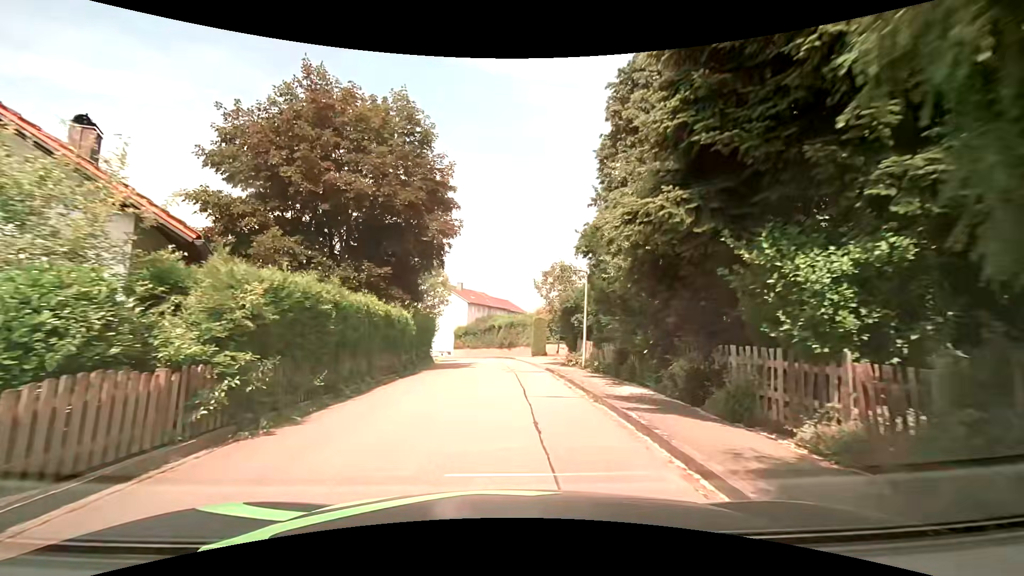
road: residential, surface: asphalt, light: Day
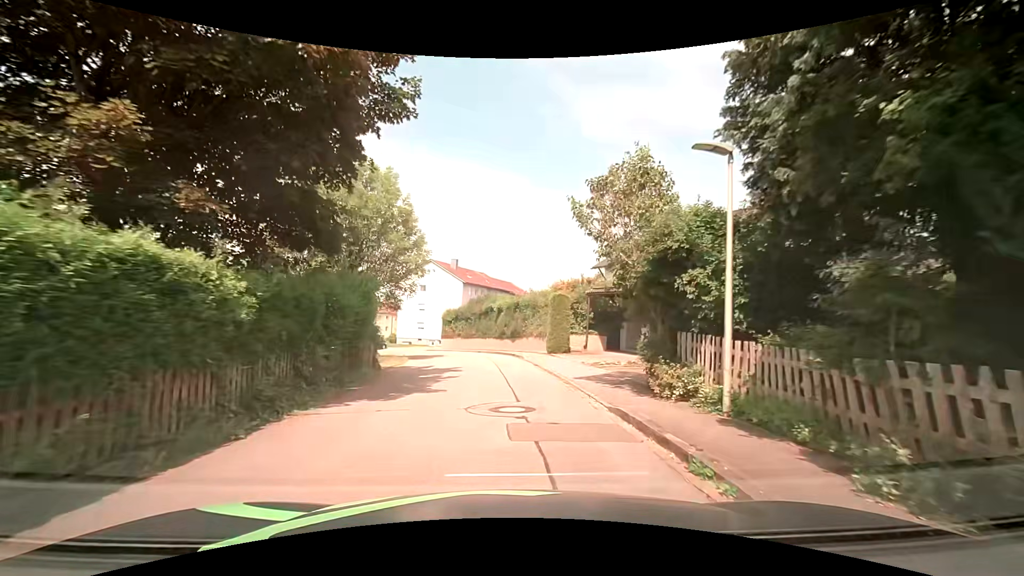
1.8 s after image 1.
(0.0, +13.1) m; +1°
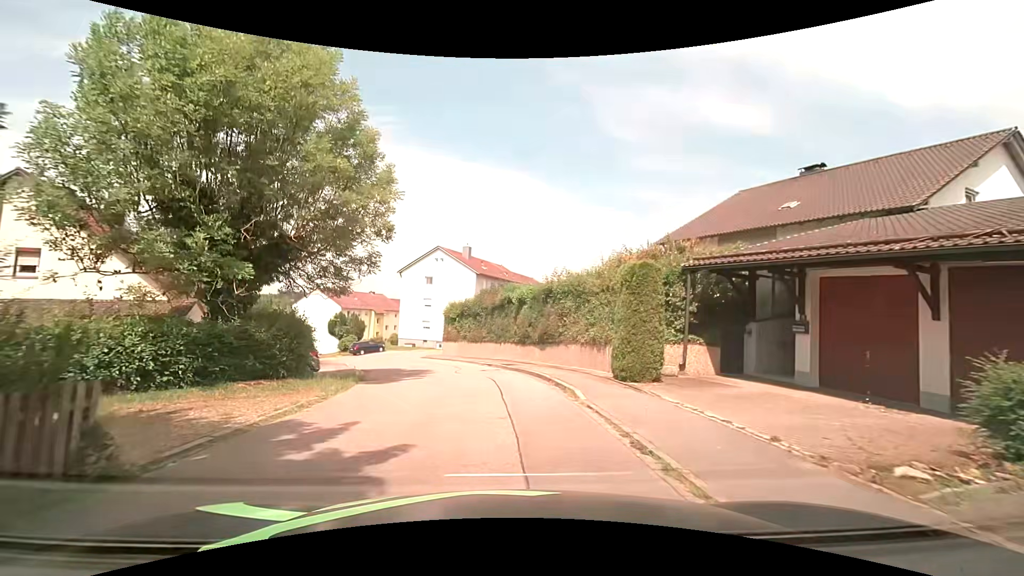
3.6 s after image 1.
(-0.2, +12.0) m; -4°
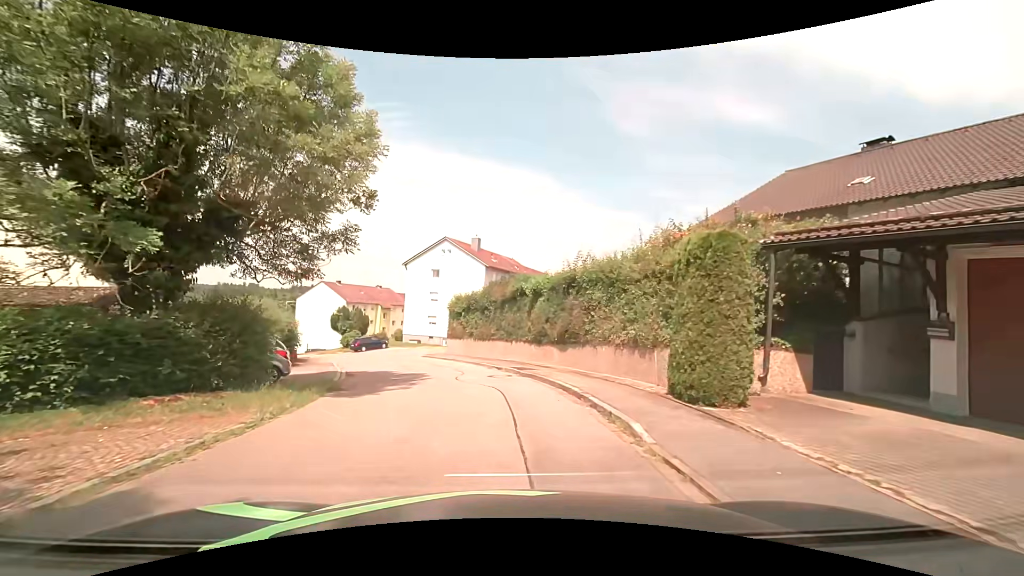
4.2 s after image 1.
(+0.1, +3.7) m; -2°
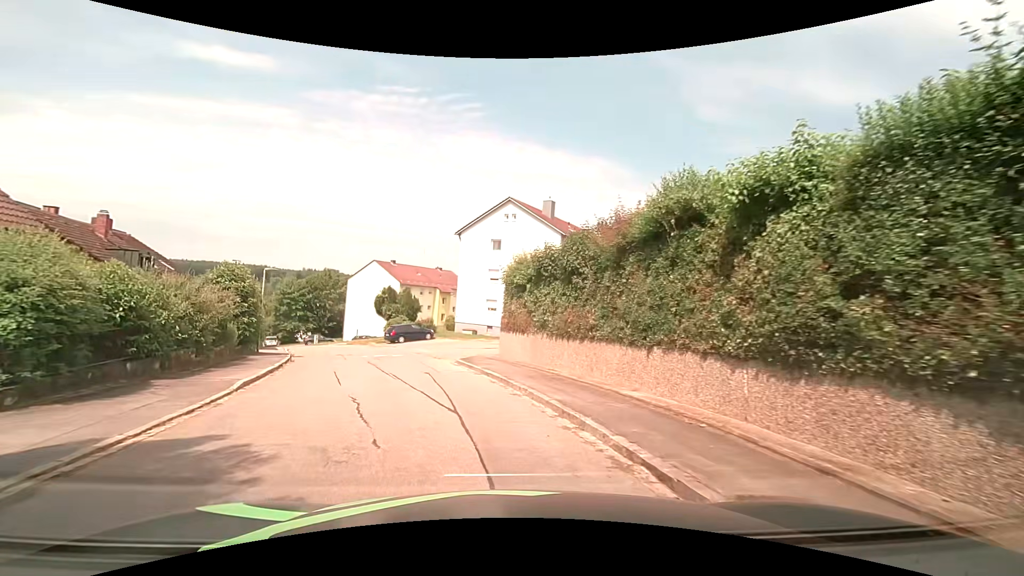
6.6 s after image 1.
(-0.3, +14.0) m; -7°
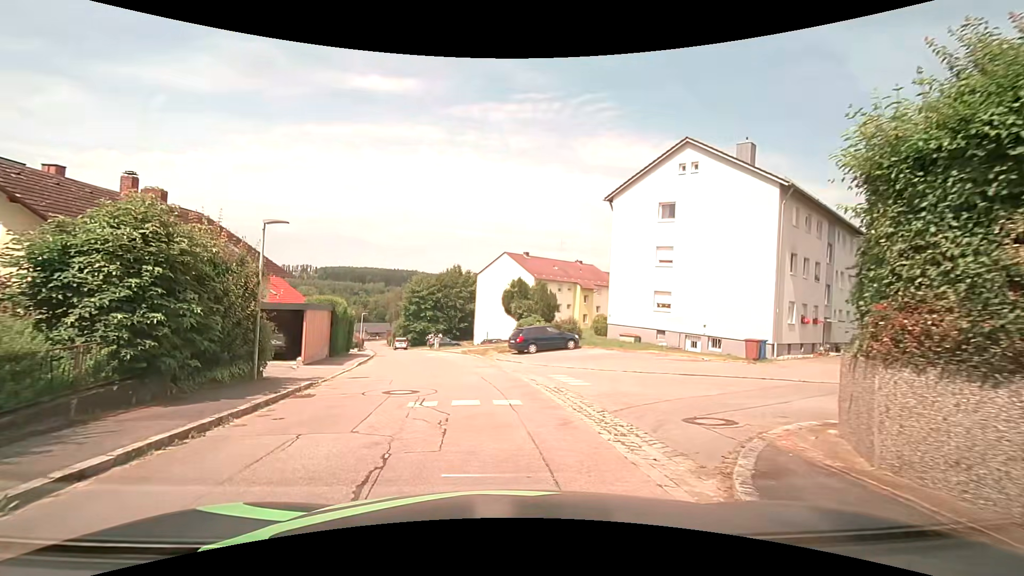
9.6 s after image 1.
(-1.6, +13.5) m; -14°
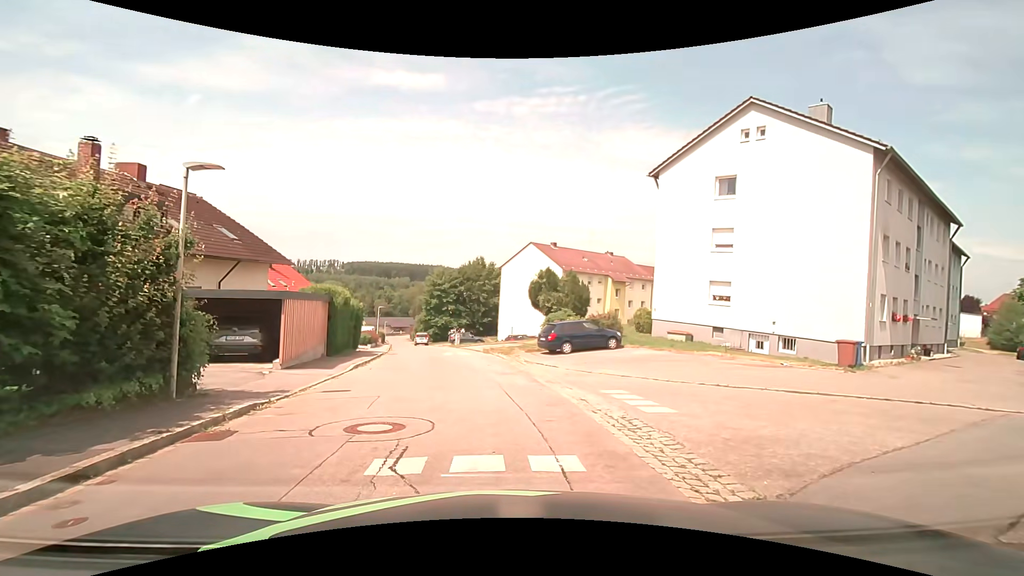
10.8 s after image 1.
(-0.2, +4.2) m; -2°
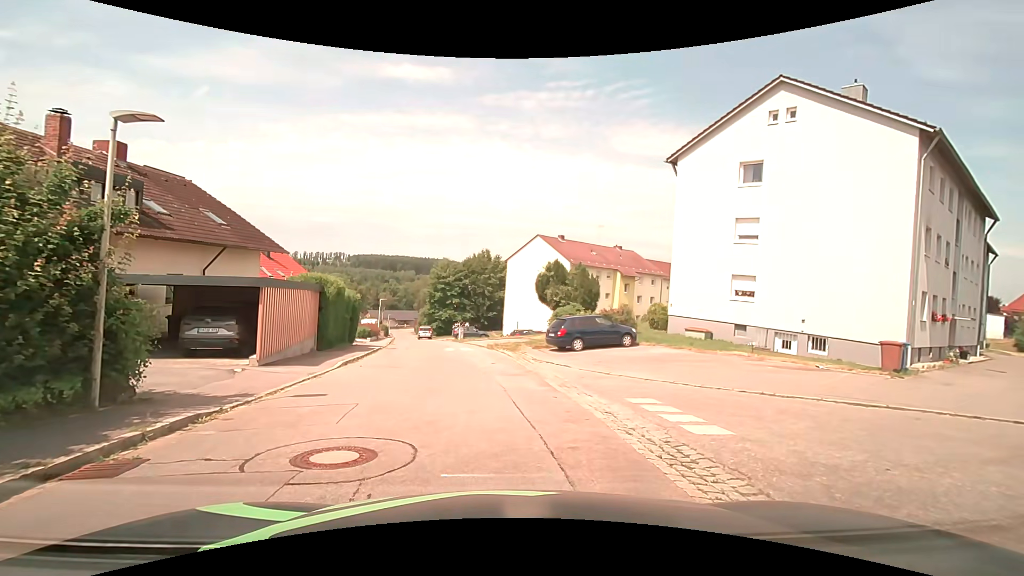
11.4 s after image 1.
(-0.1, +1.7) m; -3°
(0, +10) (-1, +20) (-2, +30) (-4, +40) (-6, +49) (-8, +59) (-11, +69) (-14, +79) (-15, +88) (-16, +98) m
